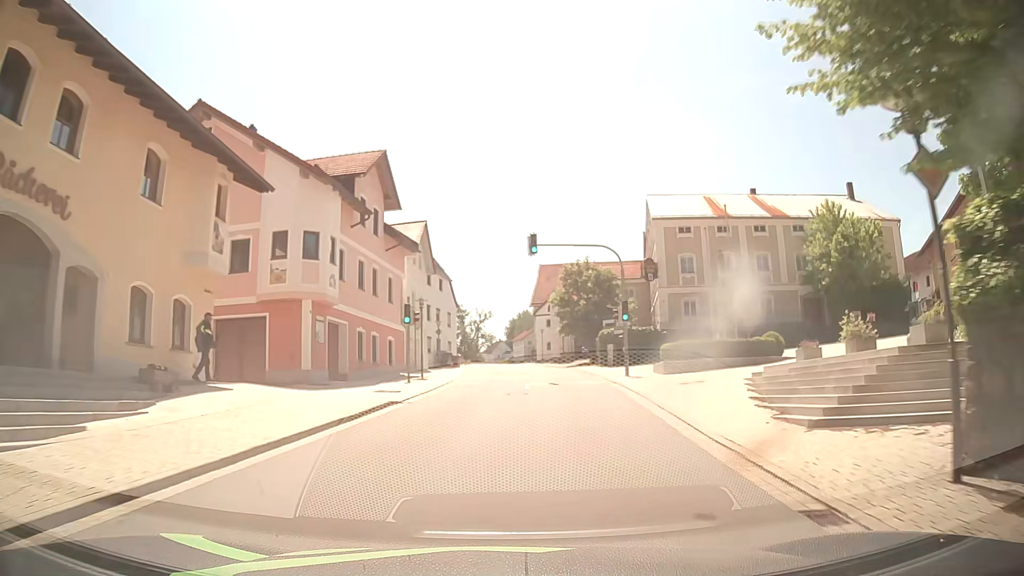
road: tertiary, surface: asphalt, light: Day
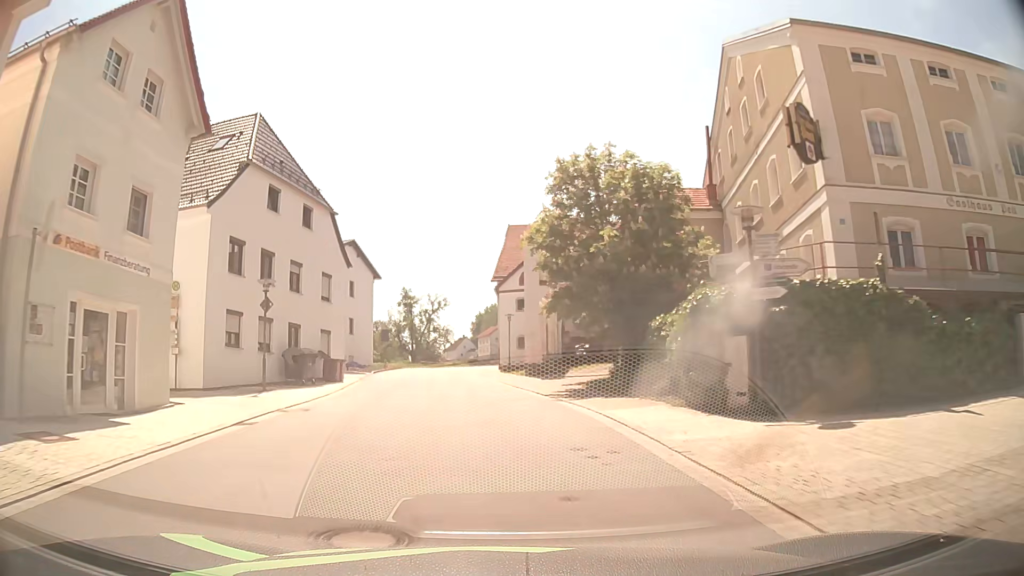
(+2.0, +30.8) m; +3°
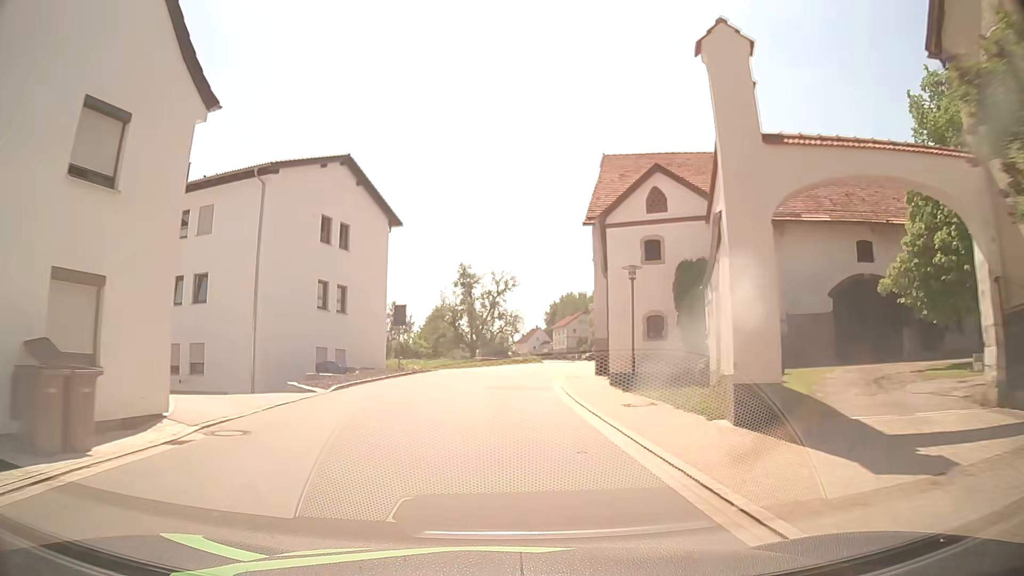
(-1.3, +23.3) m; -6°
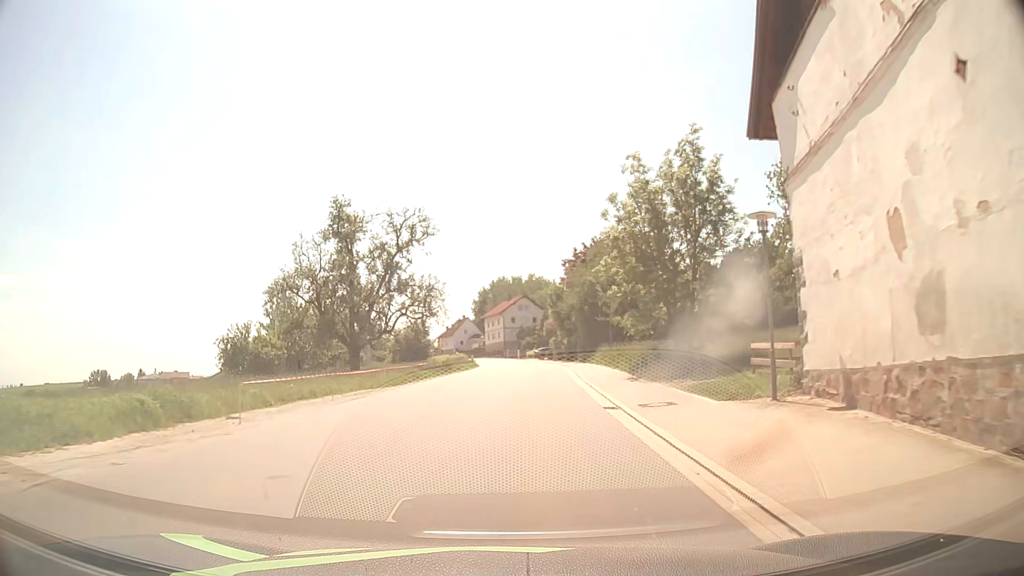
(+1.1, +39.1) m; +6°
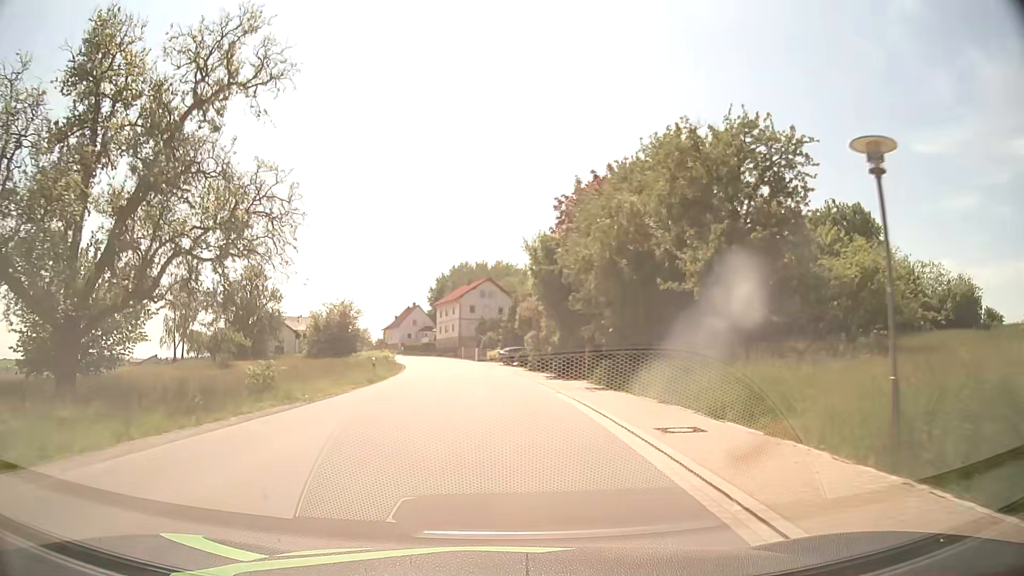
(+1.1, +31.3) m; +3°
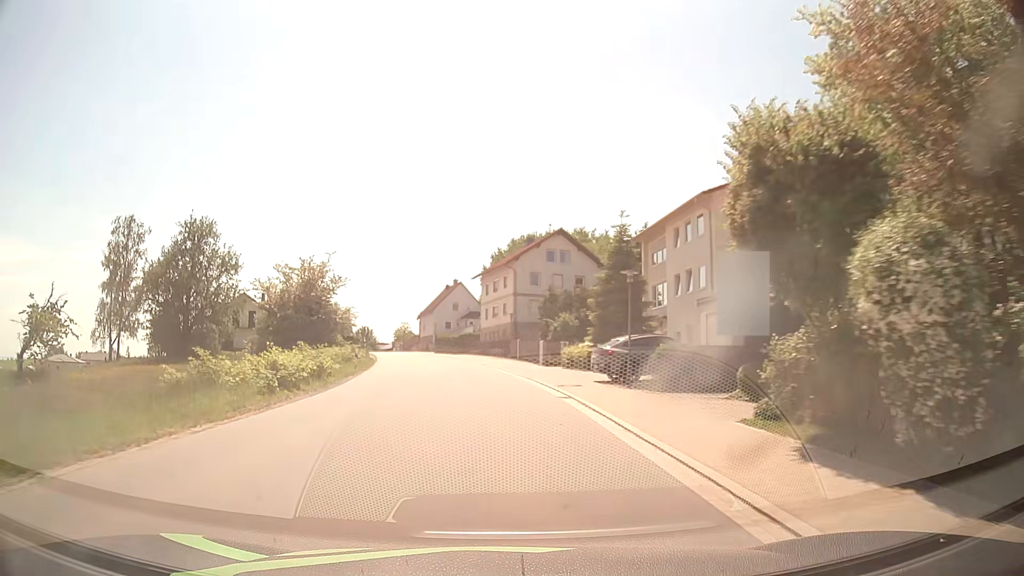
(-1.4, +39.1) m; -6°
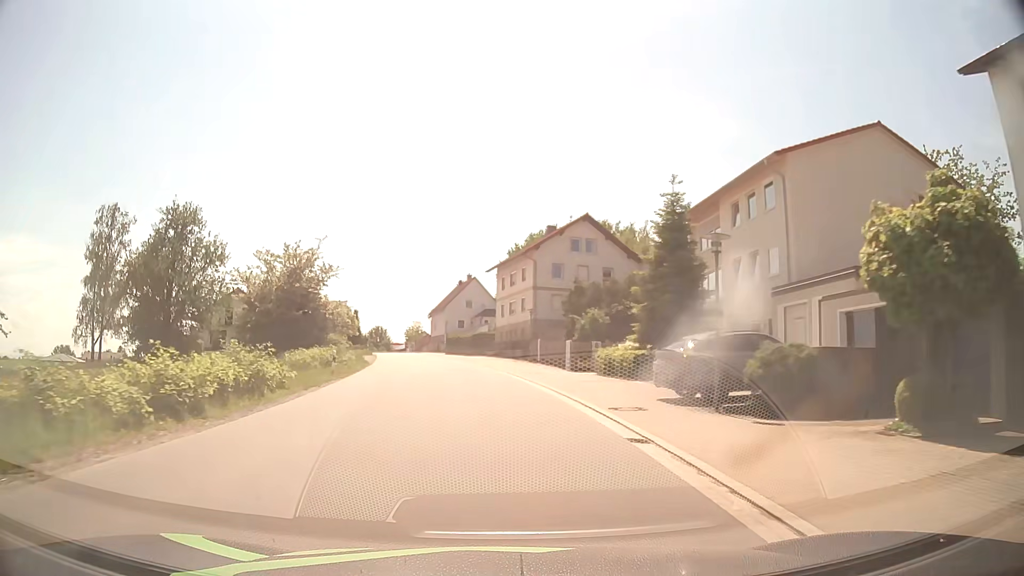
(-0.1, +7.8) m; -2°
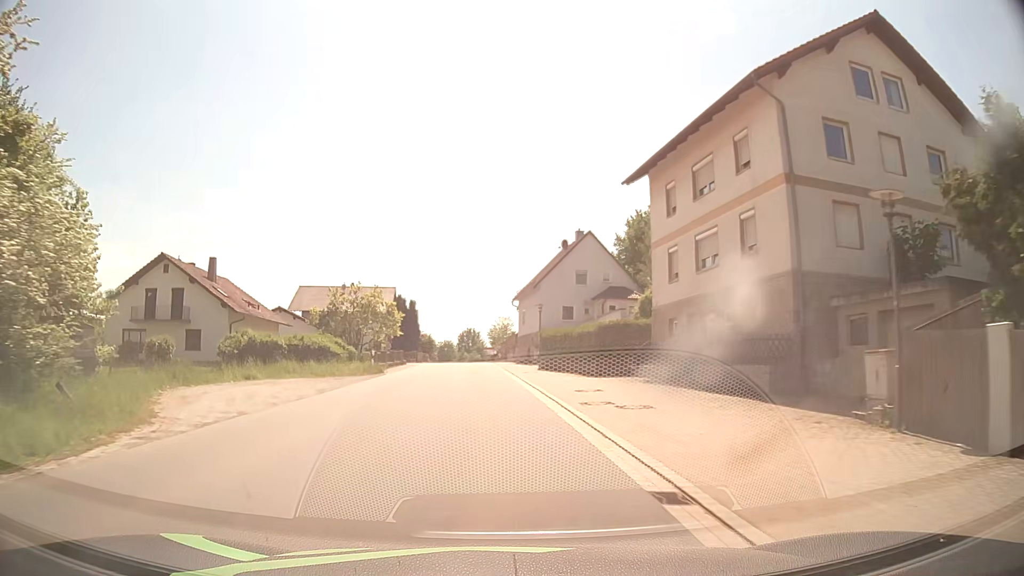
(-2.6, +38.7) m; -9°
(0, +10) (-1, +20) (-1, +30) (-2, +40) (-2, +50) (-3, +60) (-4, +70) (-4, +80) (-5, +90) (-5, +100) m
